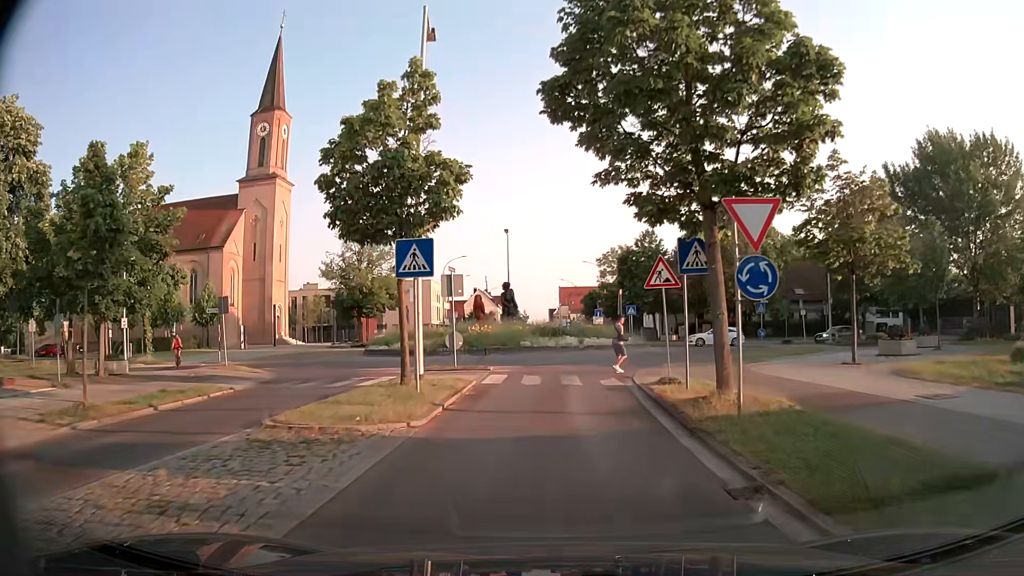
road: tertiary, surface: asphalt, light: Day
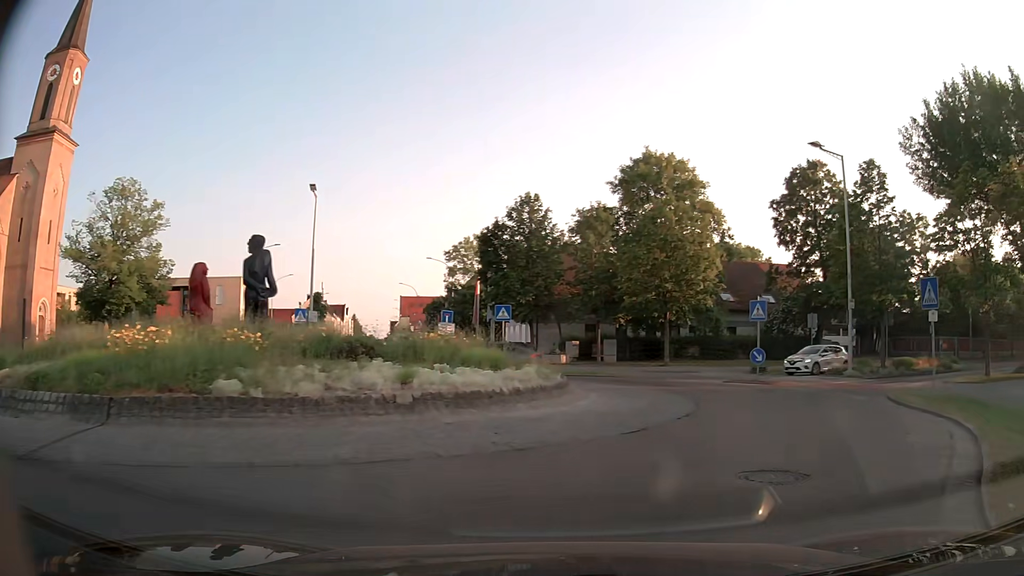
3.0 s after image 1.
(+1.0, +22.3) m; +13°
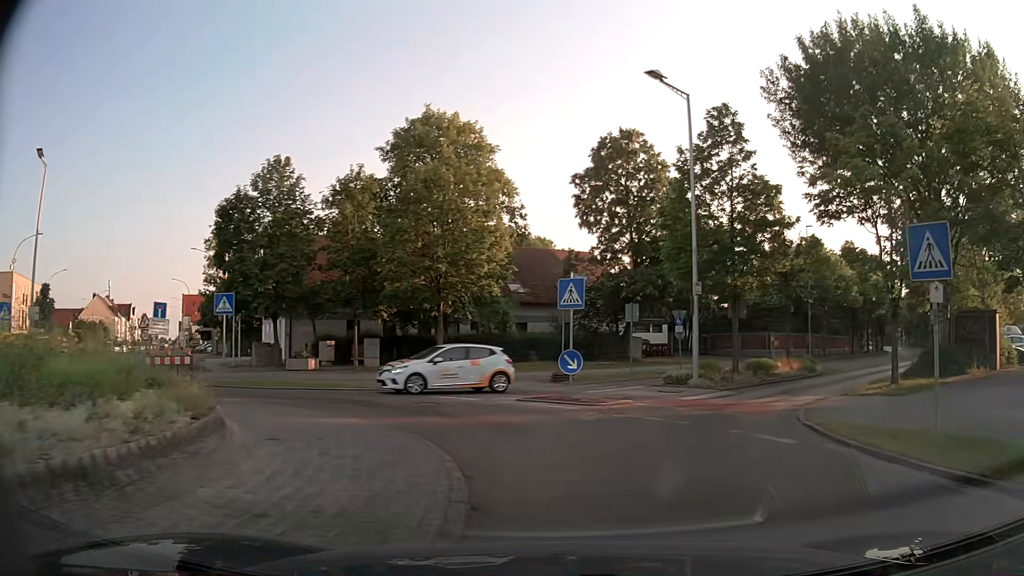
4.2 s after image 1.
(+1.5, +8.4) m; +19°
(+1, +10) (+5, +19) (+11, +27) (+18, +35) (+24, +42) (+31, +50) (+37, +58) (+43, +66) (+48, +74) (+53, +83) m
